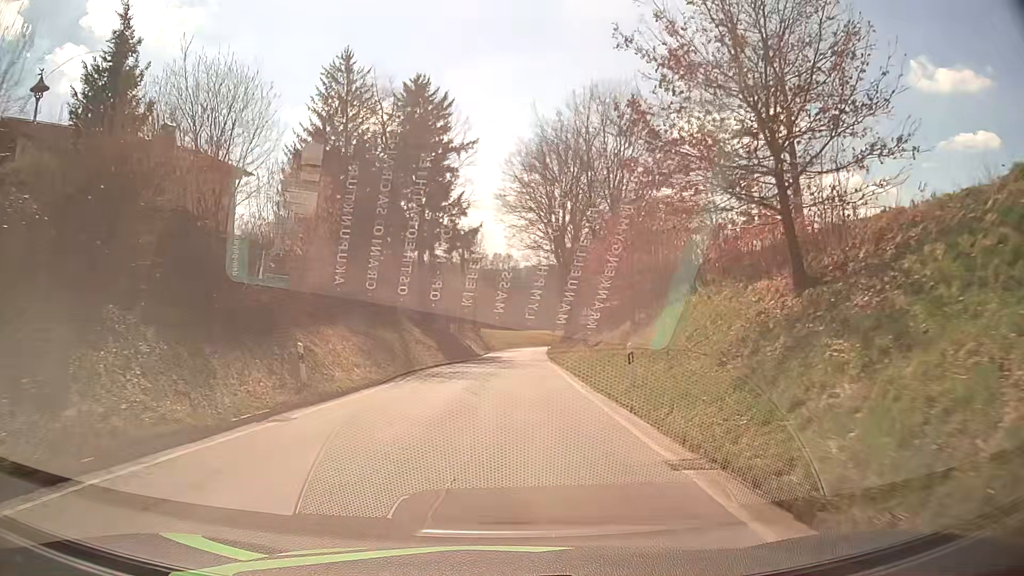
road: tertiary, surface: asphalt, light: Day
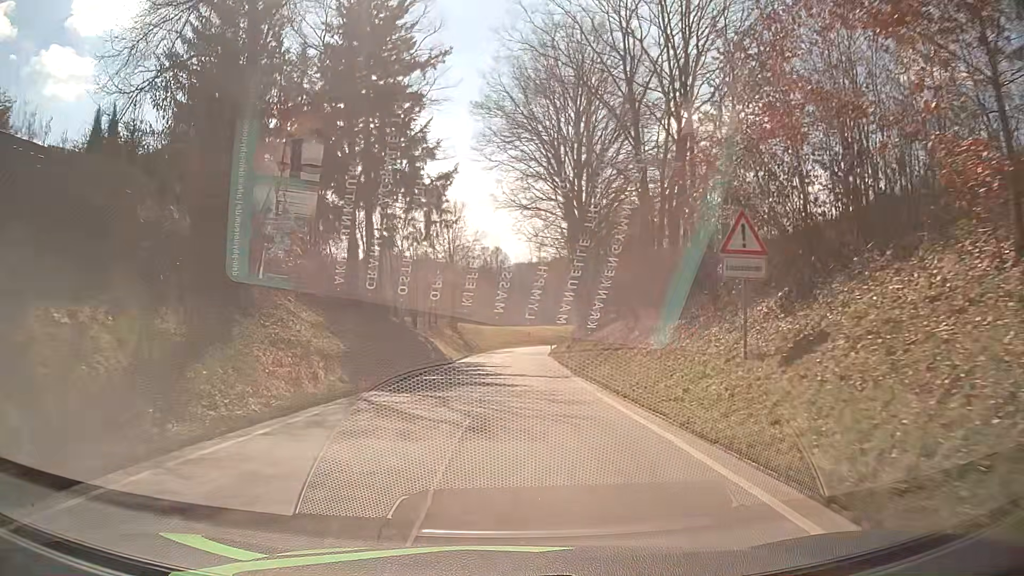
(+0.1, +23.3) m; 0°
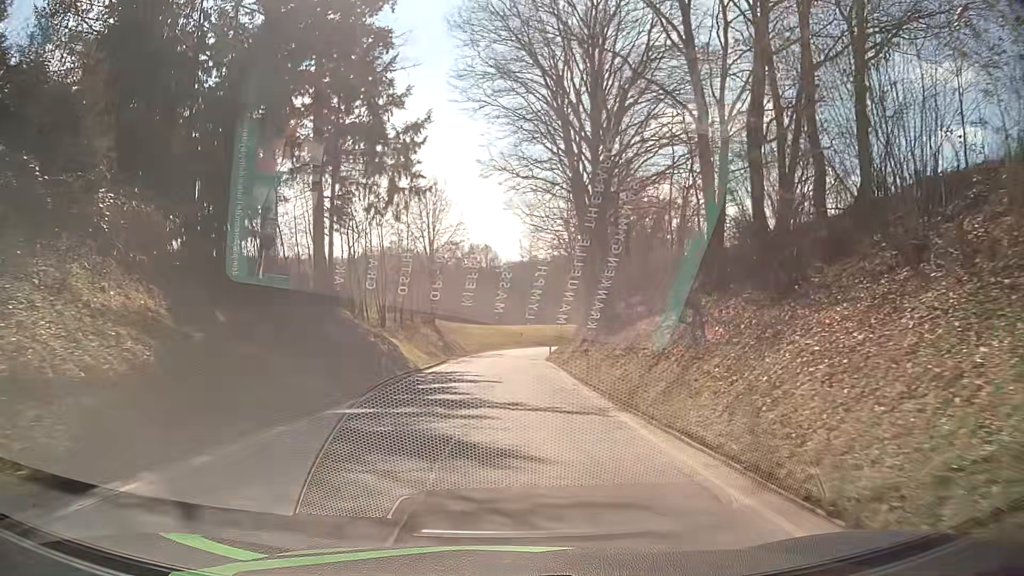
(+0.2, +11.9) m; +1°
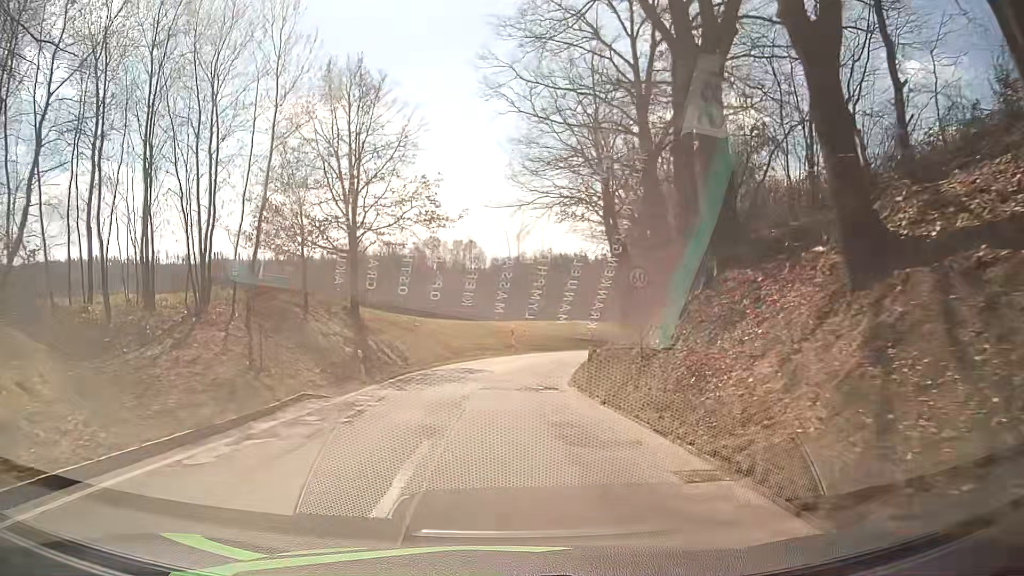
(+0.4, +30.5) m; +1°
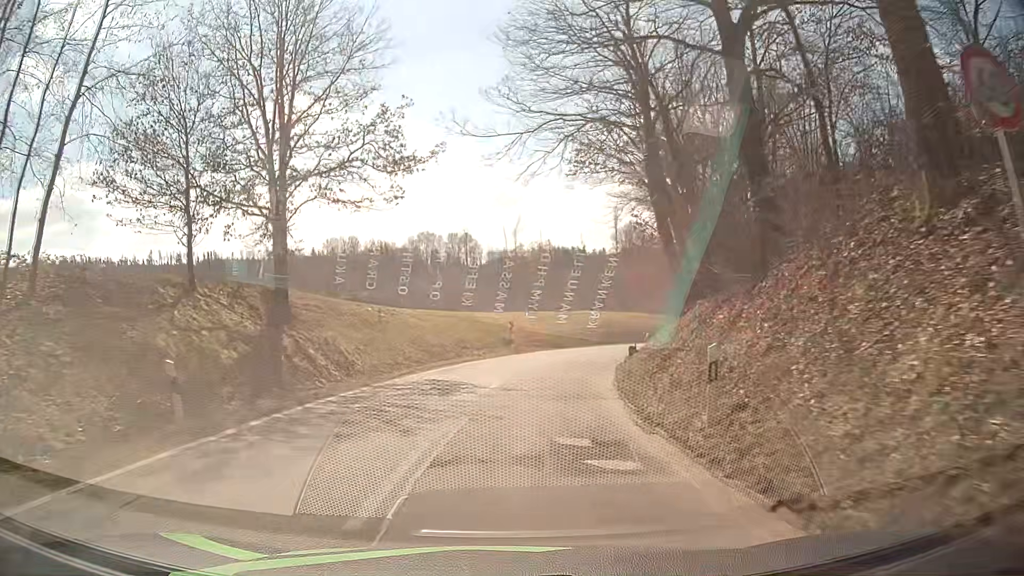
(+0.1, +12.5) m; 0°
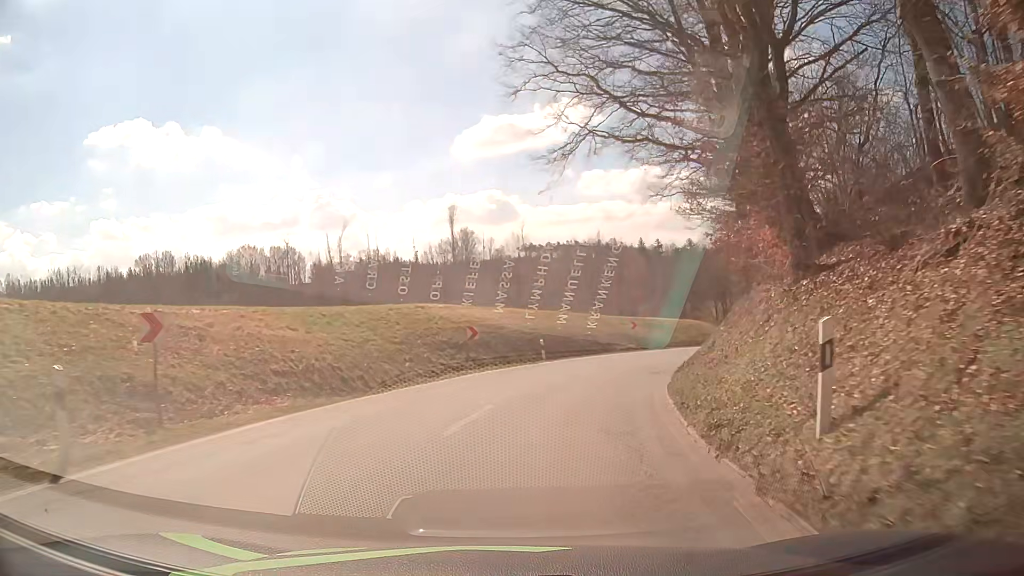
(+3.4, +31.7) m; +14°
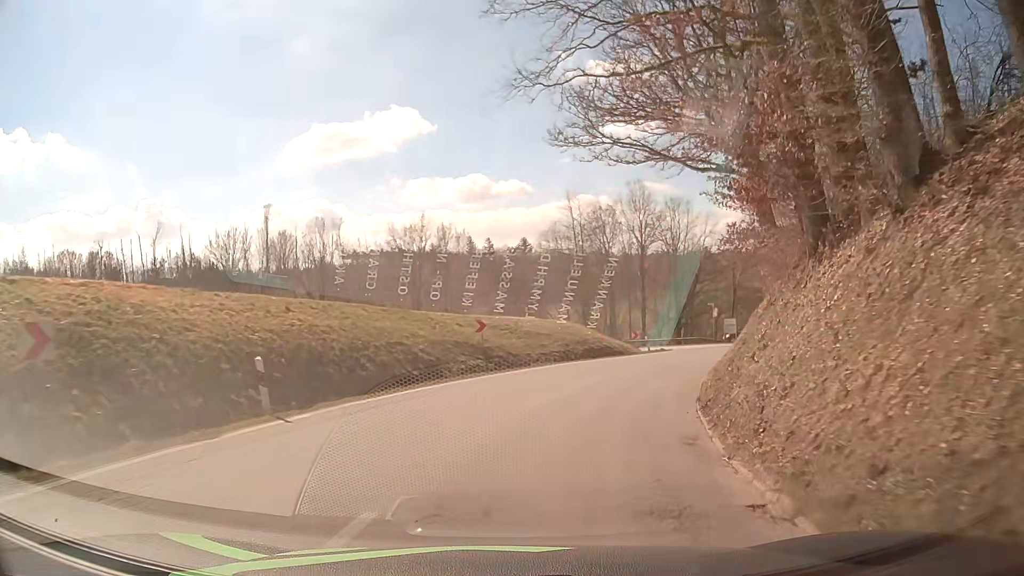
(+2.3, +19.4) m; +15°
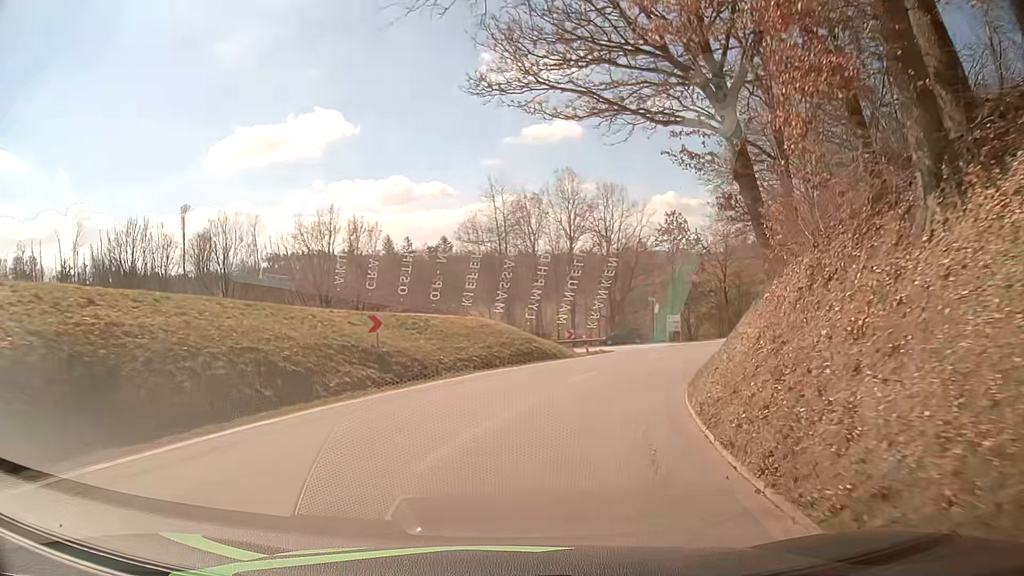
(+0.5, +6.6) m; +6°
(+1, +10) (+3, +20) (+7, +29) (+12, +37) (+18, +45) (+25, +53) (+33, +59) (+42, +64) (+51, +68) (+61, +71) m
